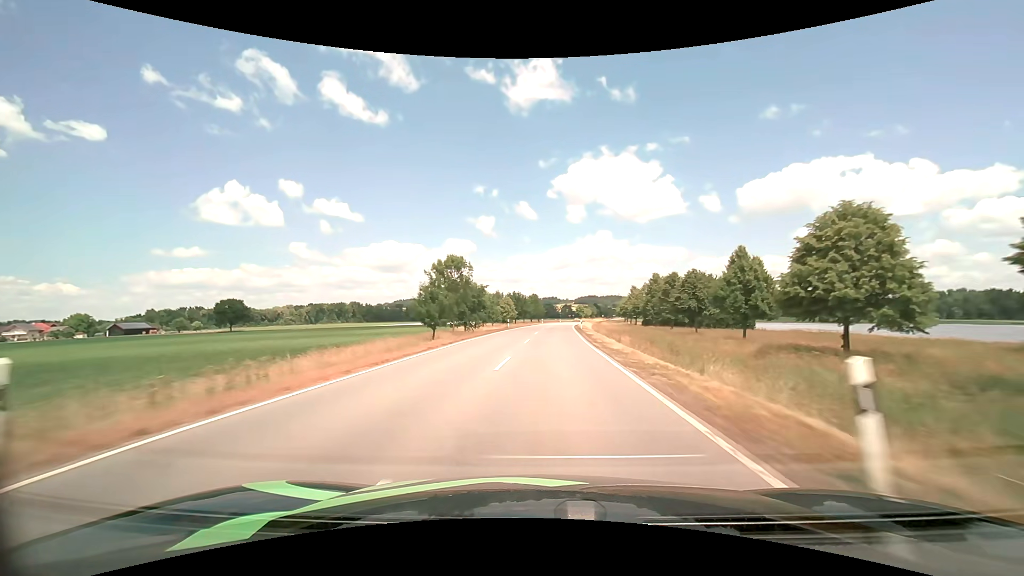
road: tertiary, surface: asphalt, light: Day
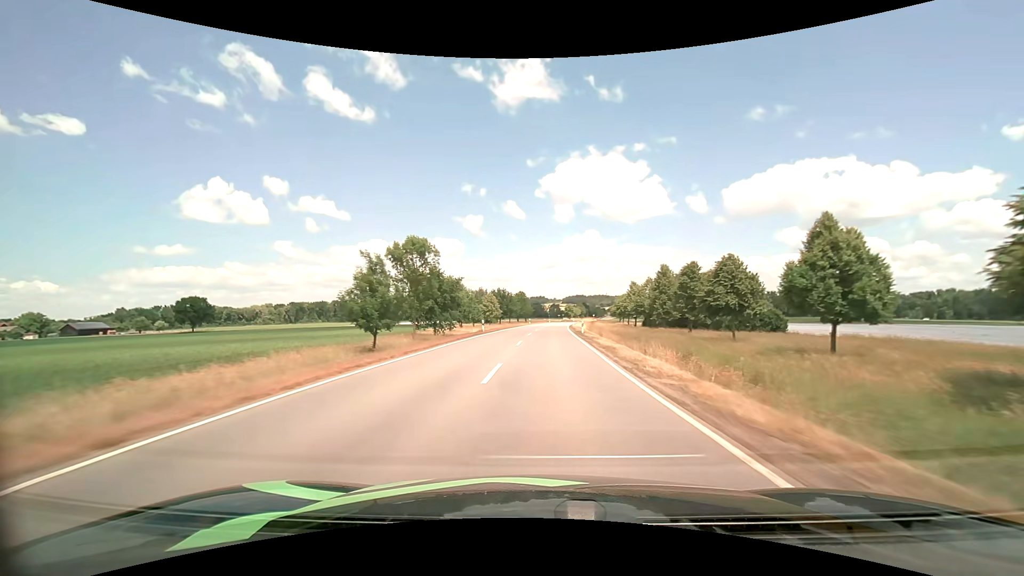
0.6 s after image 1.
(+0.2, +14.6) m; +1°
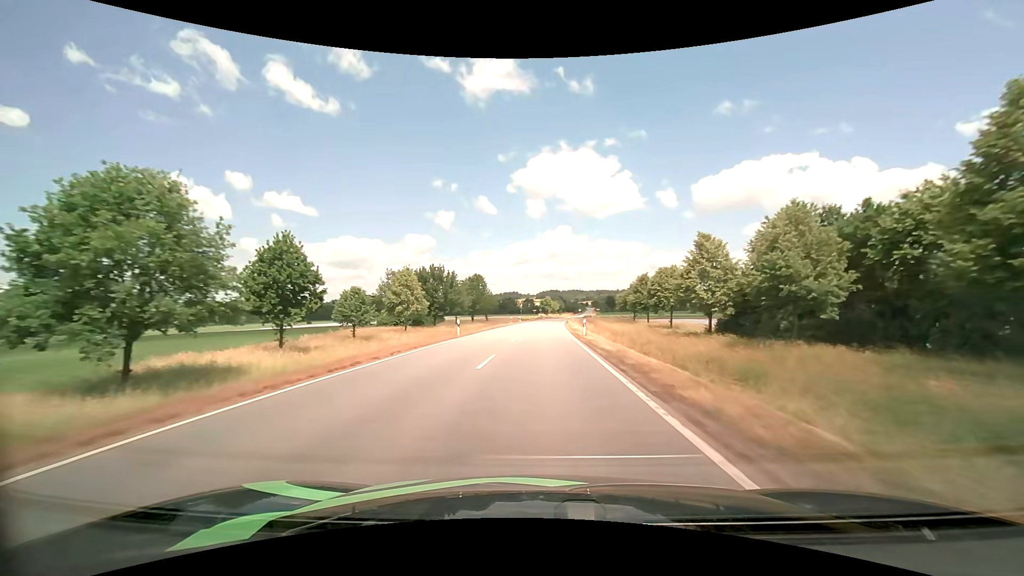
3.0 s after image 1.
(+1.8, +58.6) m; +3°
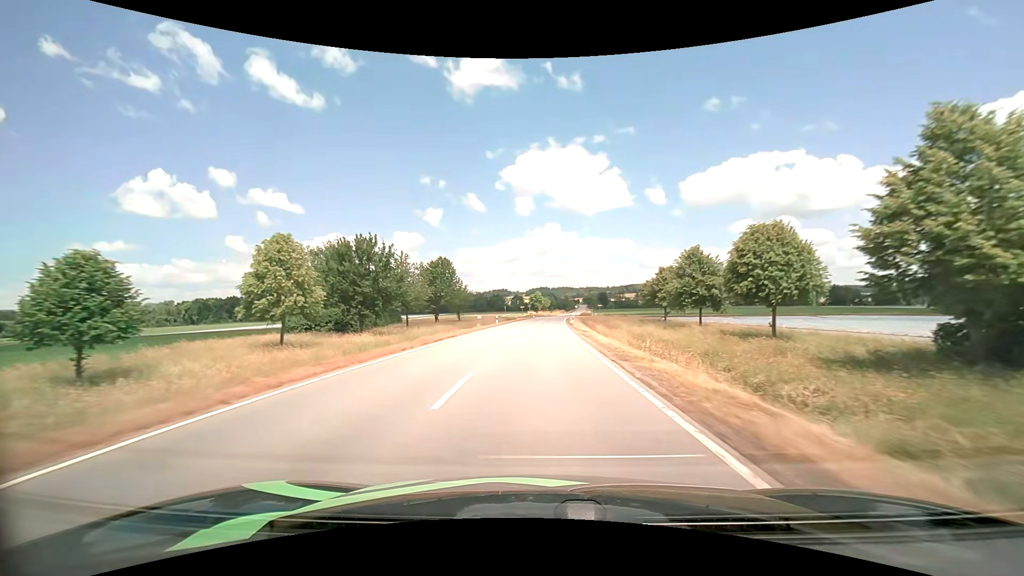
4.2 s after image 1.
(+0.3, +29.3) m; +1°
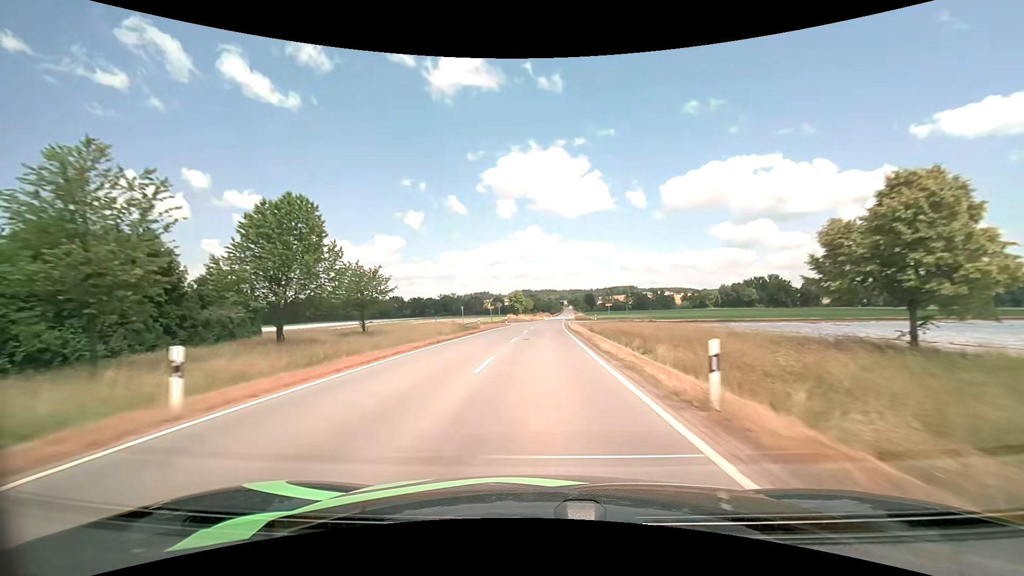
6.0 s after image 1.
(+0.9, +44.4) m; +2°
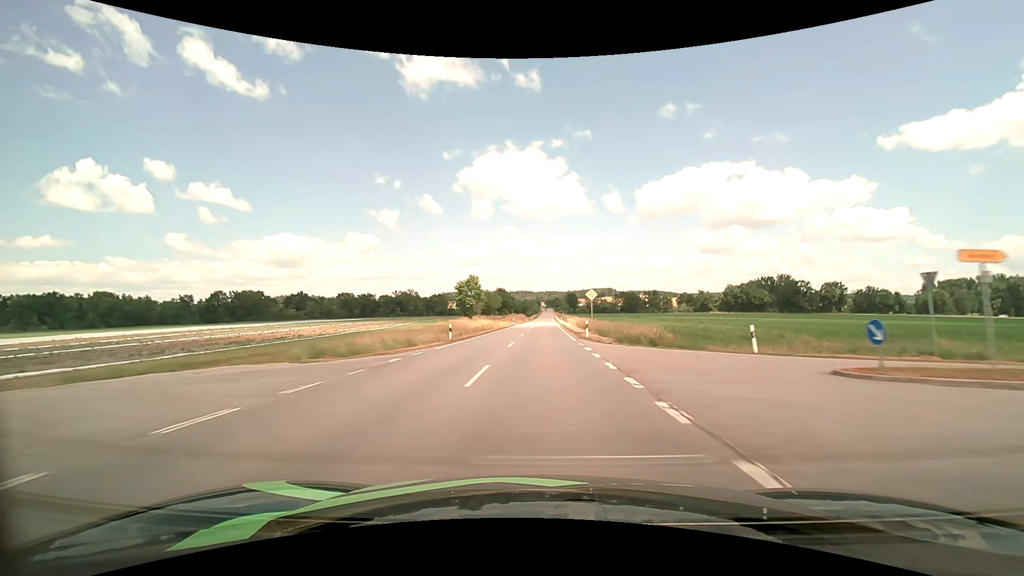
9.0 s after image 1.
(+1.9, +74.9) m; +3°
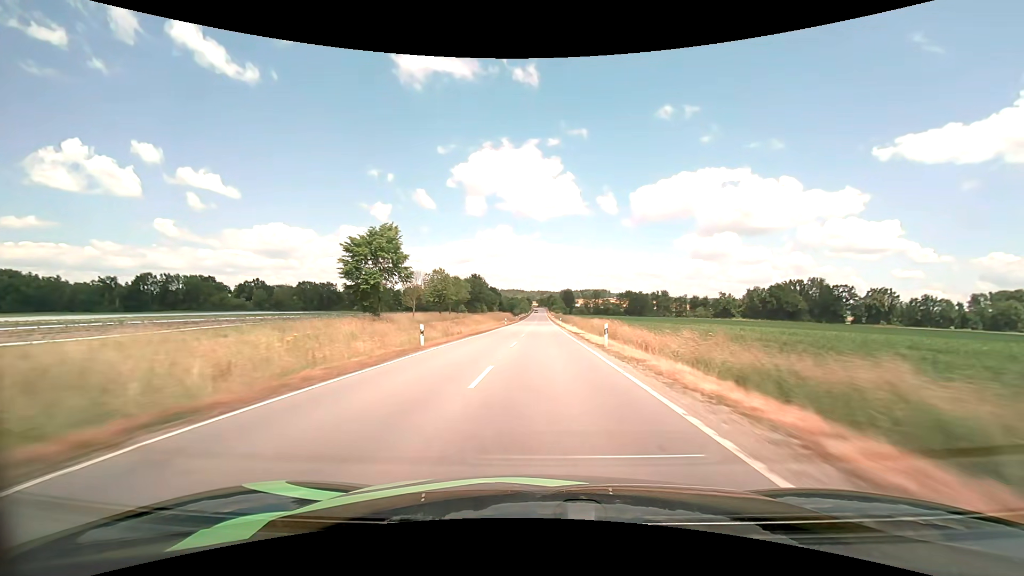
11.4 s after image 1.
(+0.5, +61.1) m; +1°
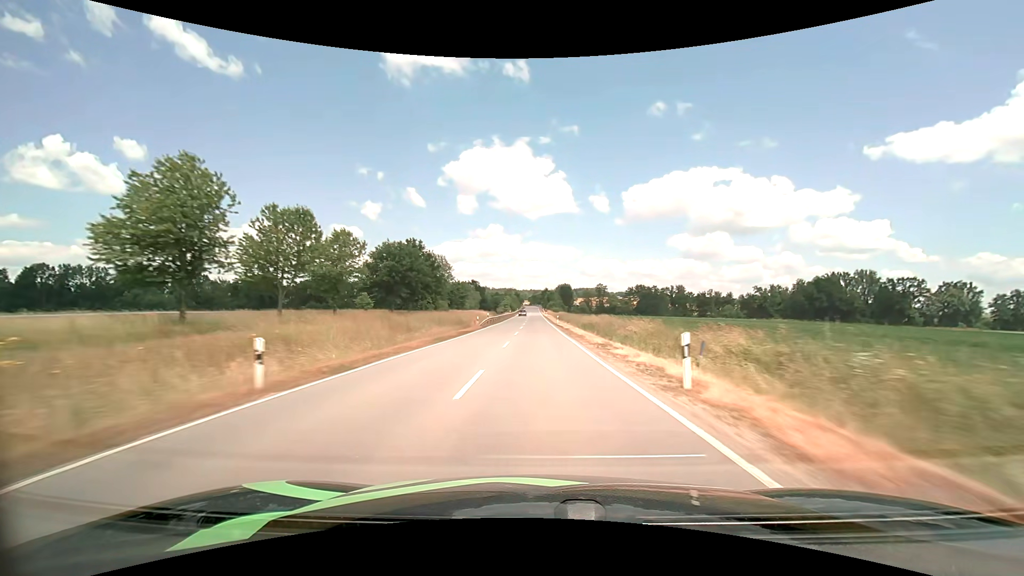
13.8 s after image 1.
(+0.5, +62.0) m; +1°
(0, +10) (0, +20) (0, +30) (0, +40) (0, +50) (0, +60) (0, +70) (0, +80) (0, +90) (-1, +100) m
